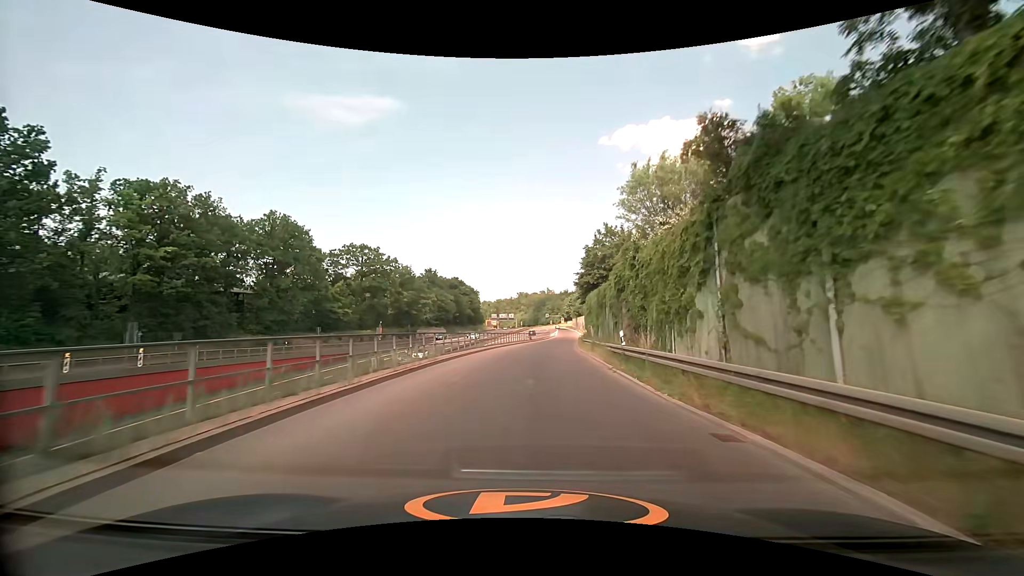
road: trunk_link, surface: asphalt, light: Day
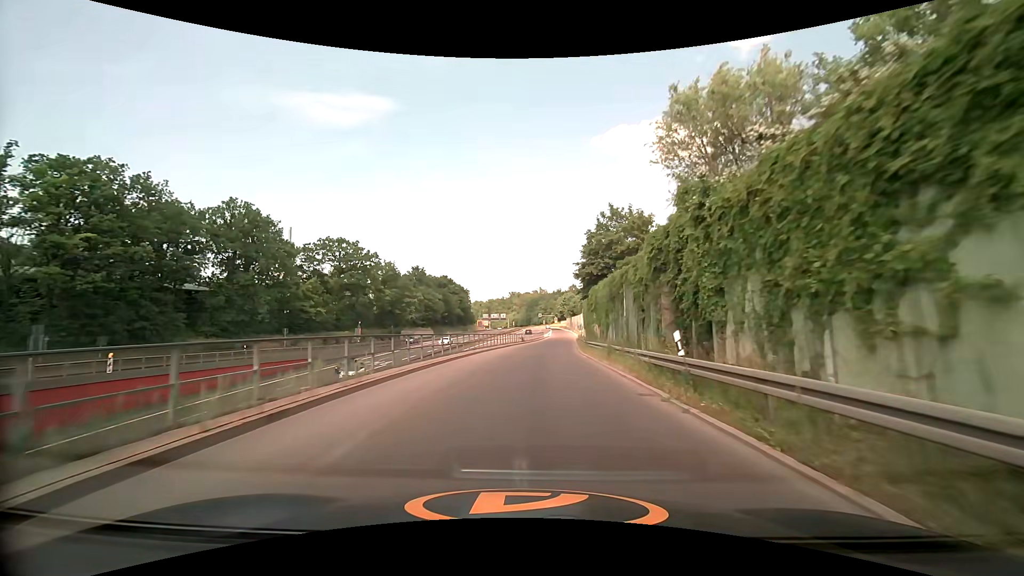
(+0.1, +8.2) m; +1°
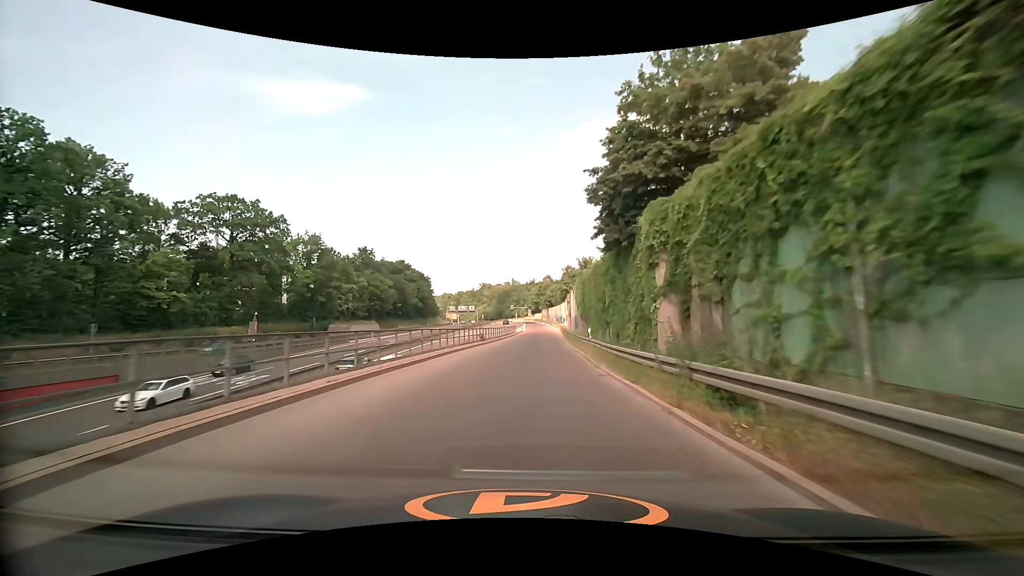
(+0.7, +26.2) m; +3°
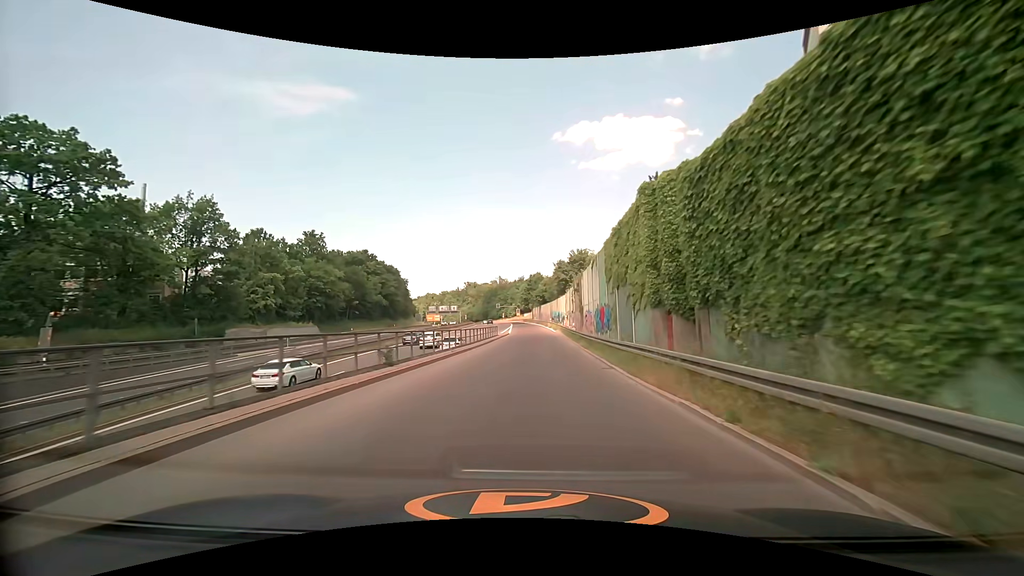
(+0.2, +26.9) m; +1°
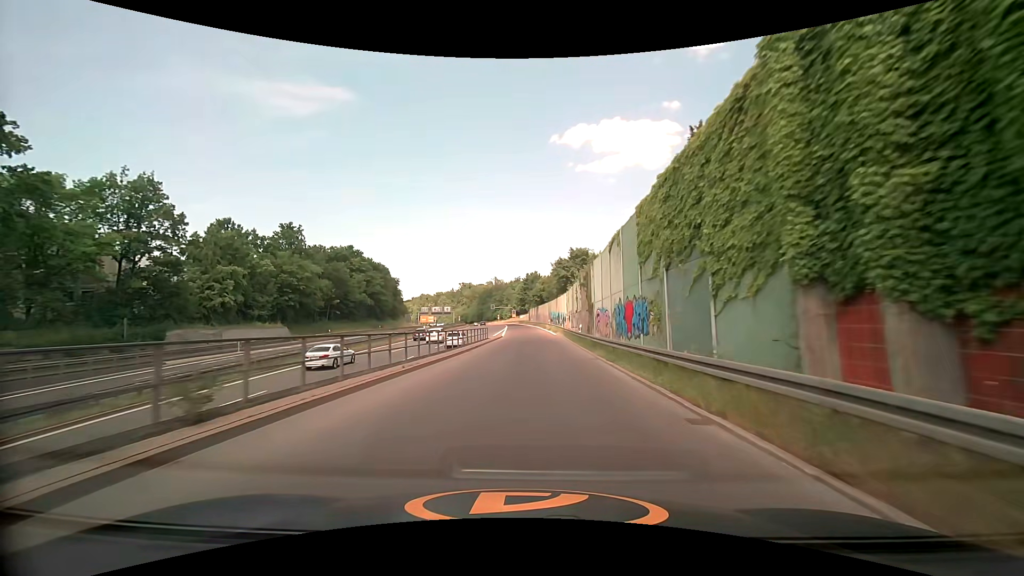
(0.0, +9.2) m; 0°
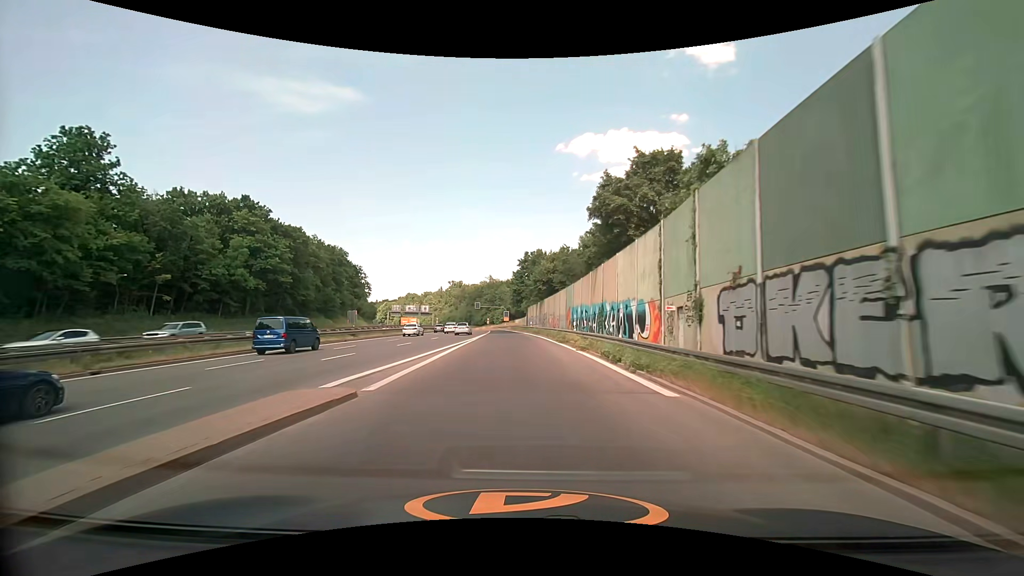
(+0.5, +49.1) m; 0°
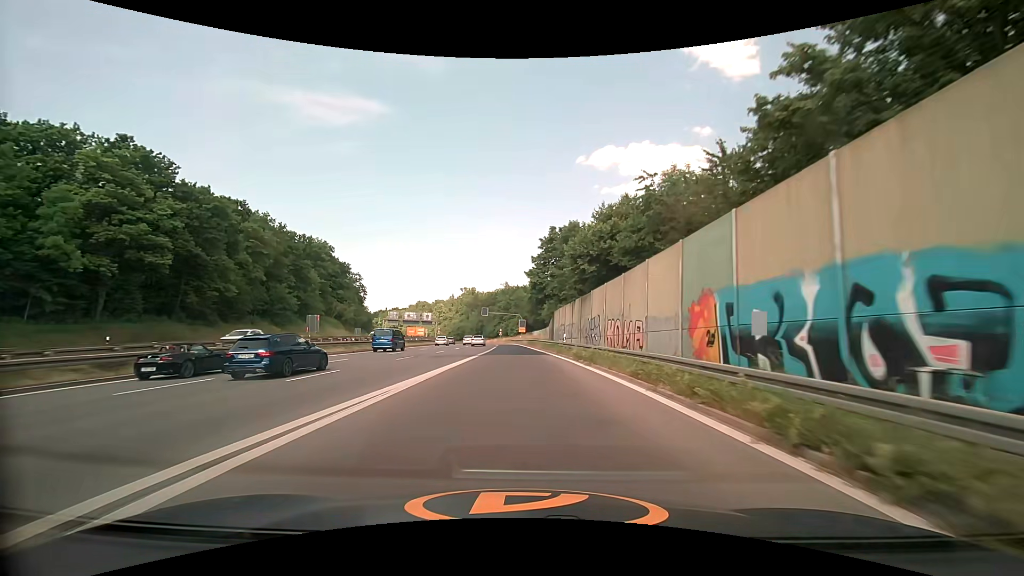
(-0.7, +30.2) m; -2°
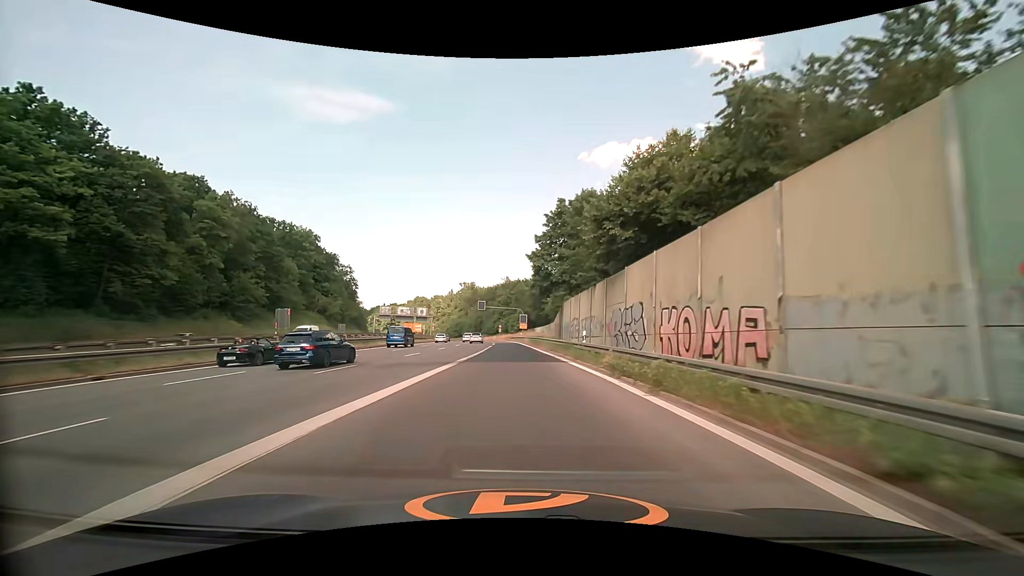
(0.0, +10.8) m; 0°
